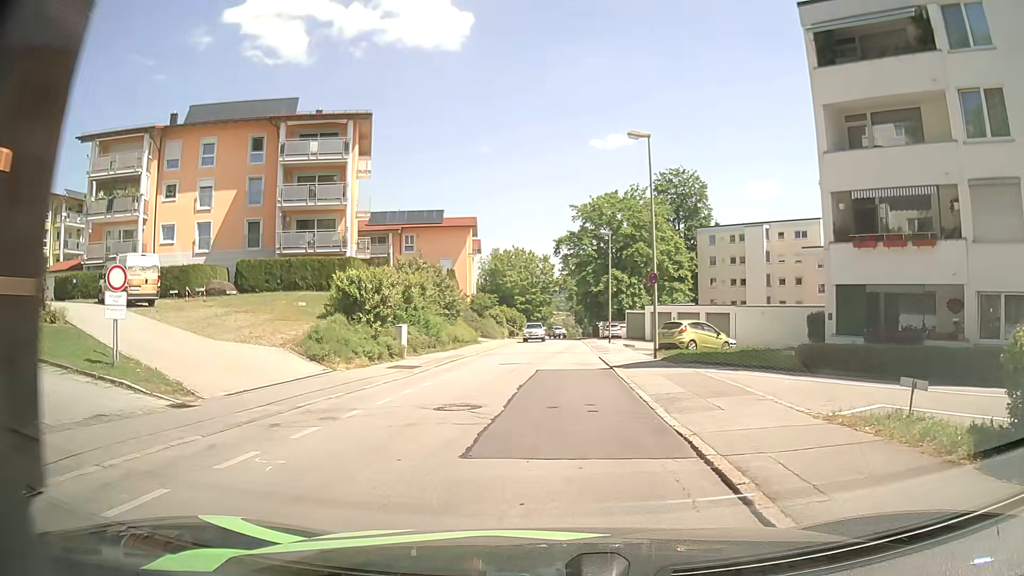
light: Day
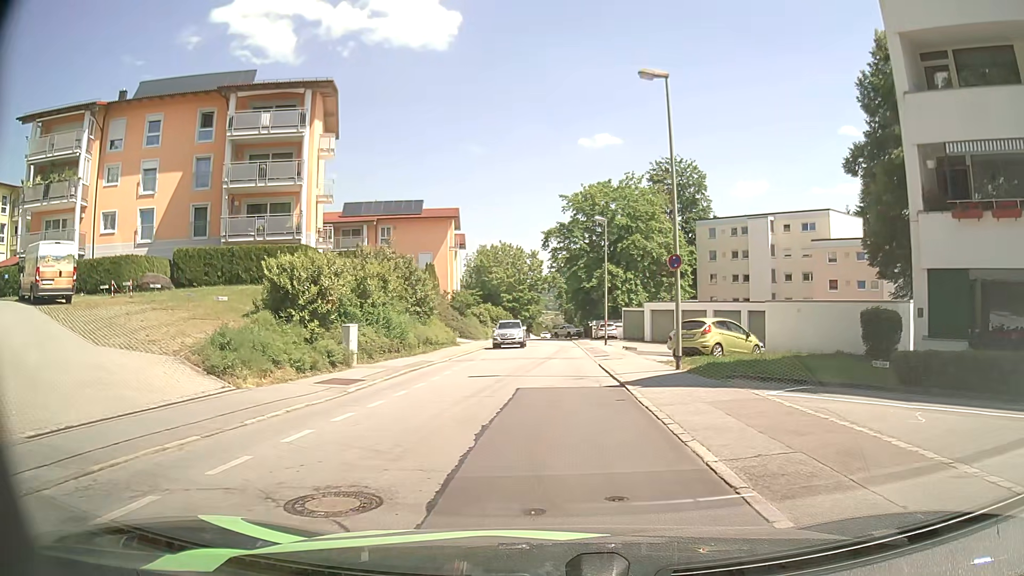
(+0.1, +6.2) m; +2°
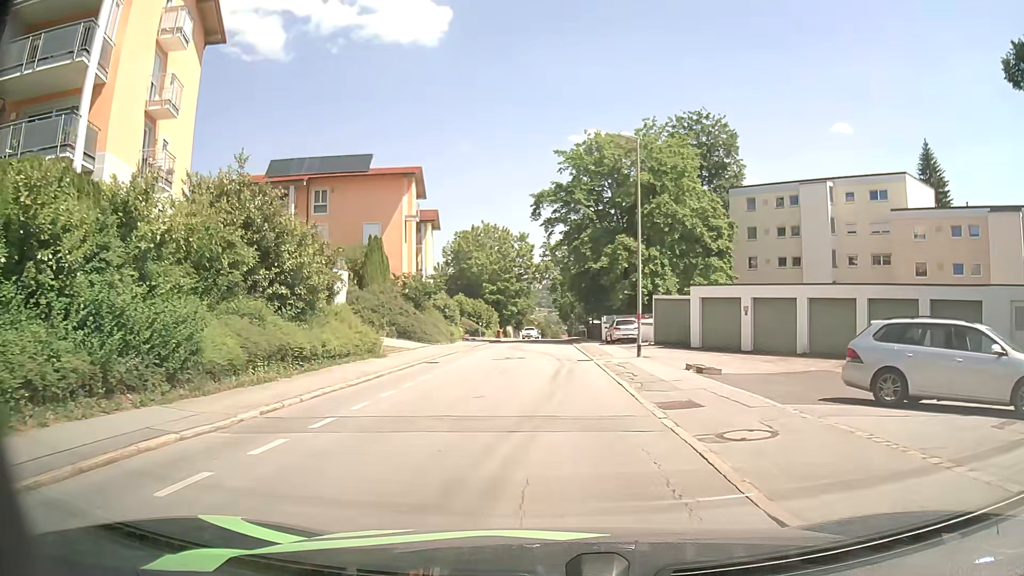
(0.0, +19.2) m; 0°
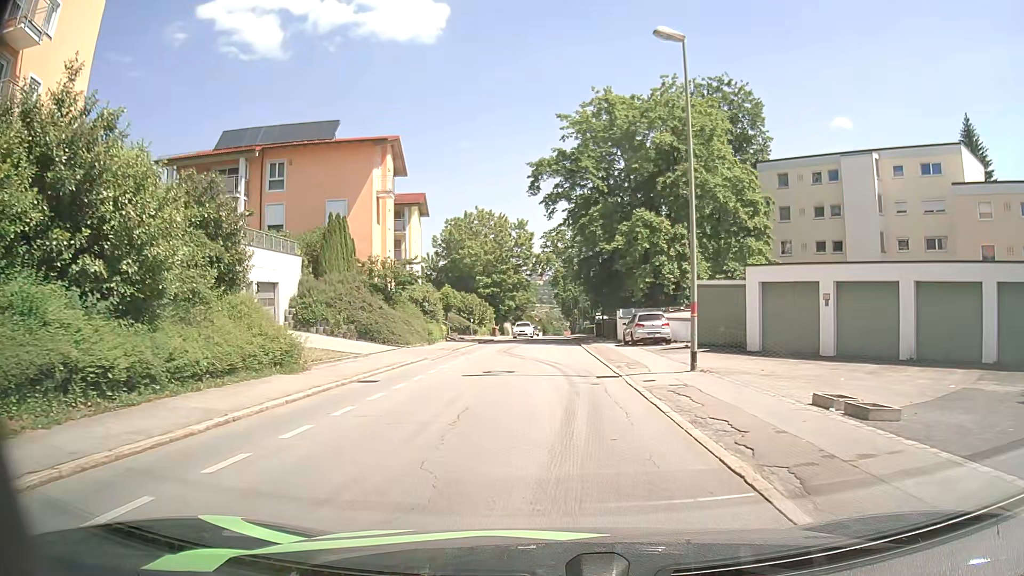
(0.0, +9.2) m; 0°
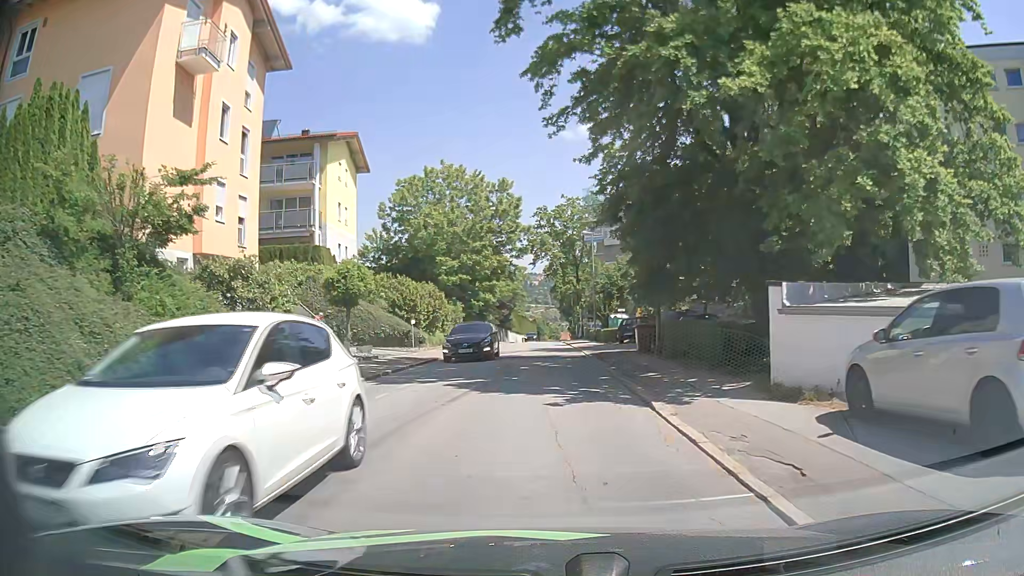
(+0.2, +25.4) m; +1°
(0, +10) (0, +20) (0, +30) (0, +40) (0, +50) (-1, +60) (-1, +70) (-1, +80) (-1, +90) (-1, +100) m
